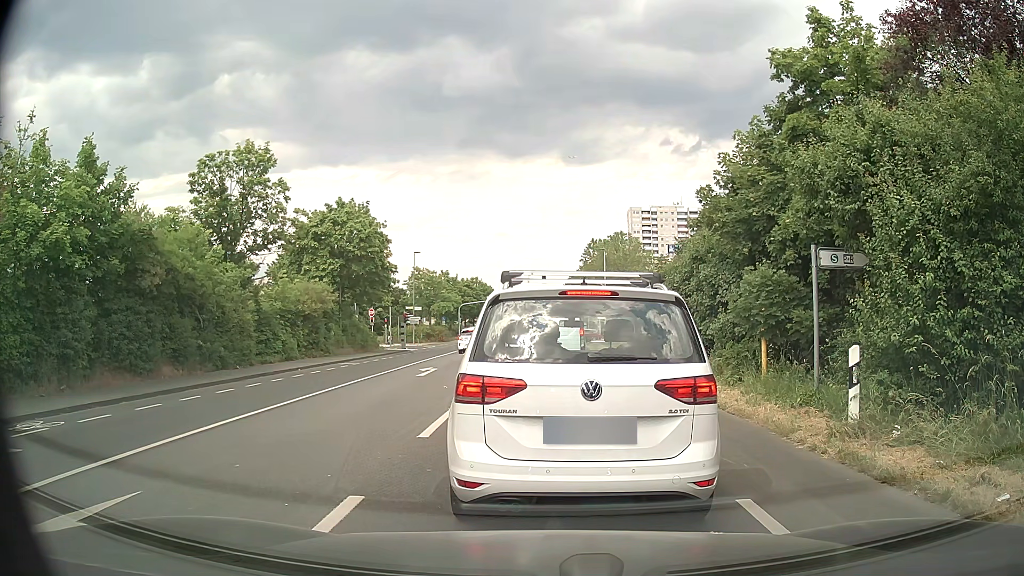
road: secondary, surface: asphalt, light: Day
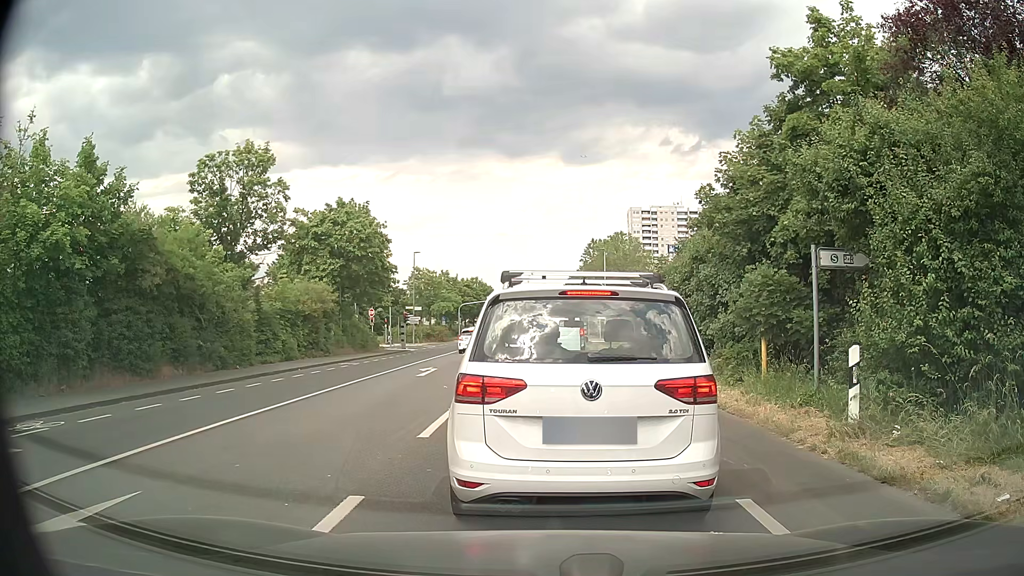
(0.0, 0.0) m; 0°
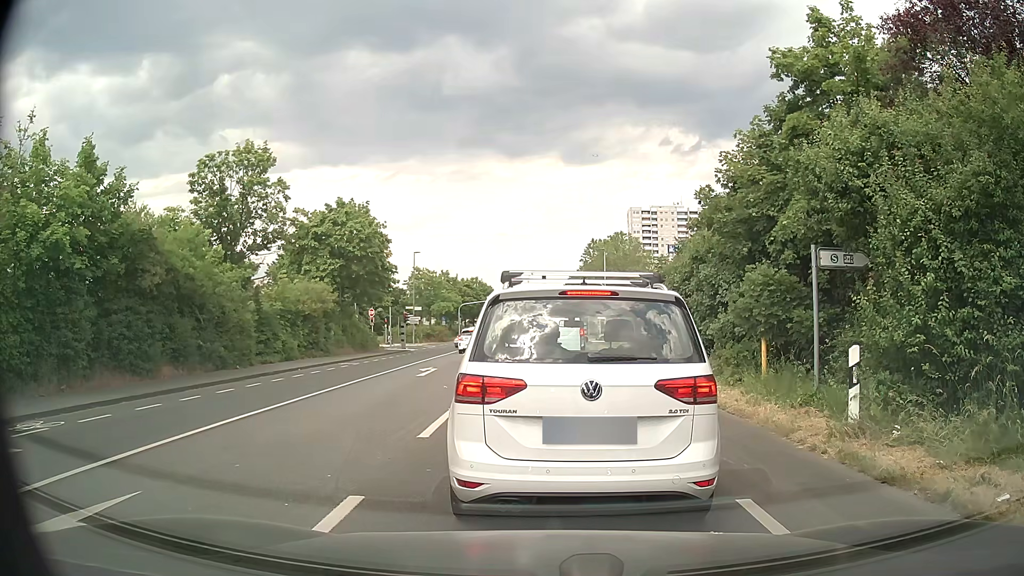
(0.0, 0.0) m; 0°
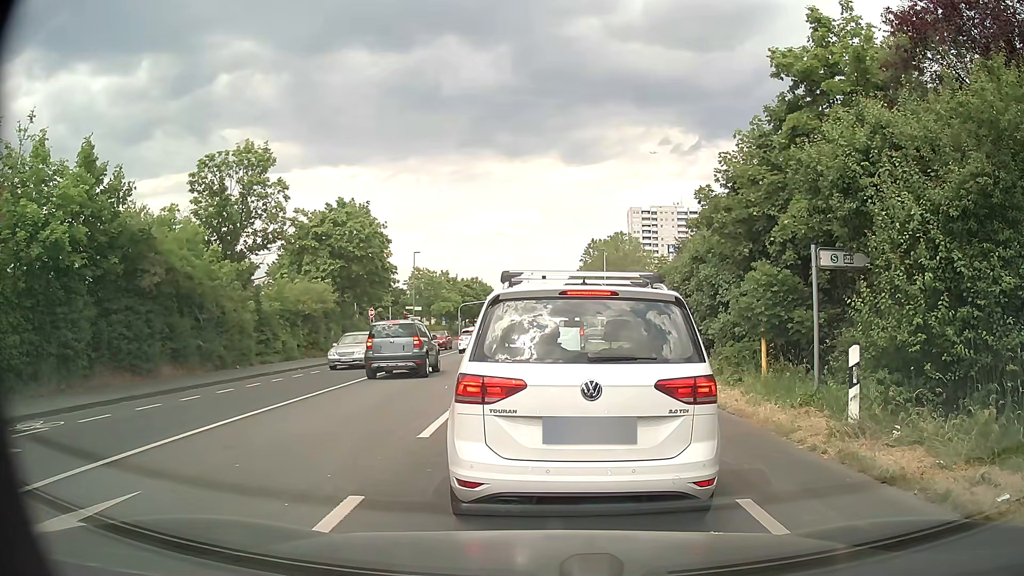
(0.0, 0.0) m; 0°
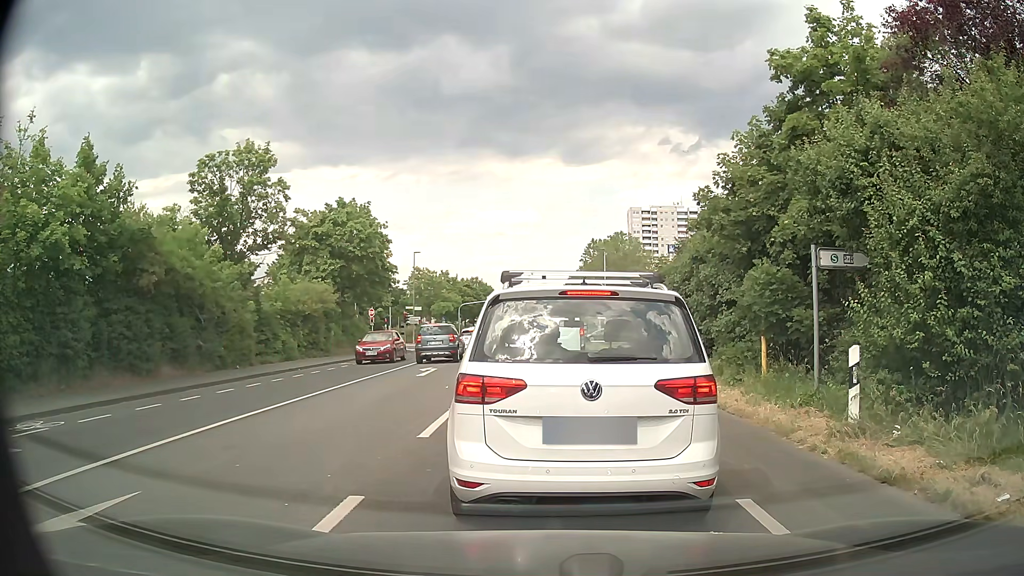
(0.0, 0.0) m; 0°
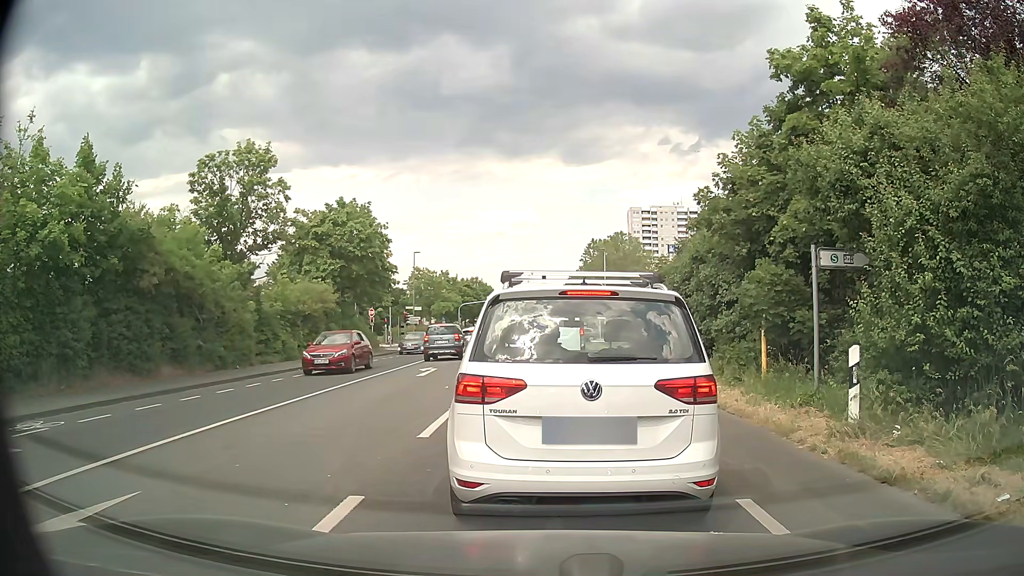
(0.0, 0.0) m; 0°
(0, +10) (-1, +20) (-1, +30) (-1, +40) (-1, +50) (-2, +60) (-2, +70) (-2, +80) (-2, +90) (-3, +100) m
